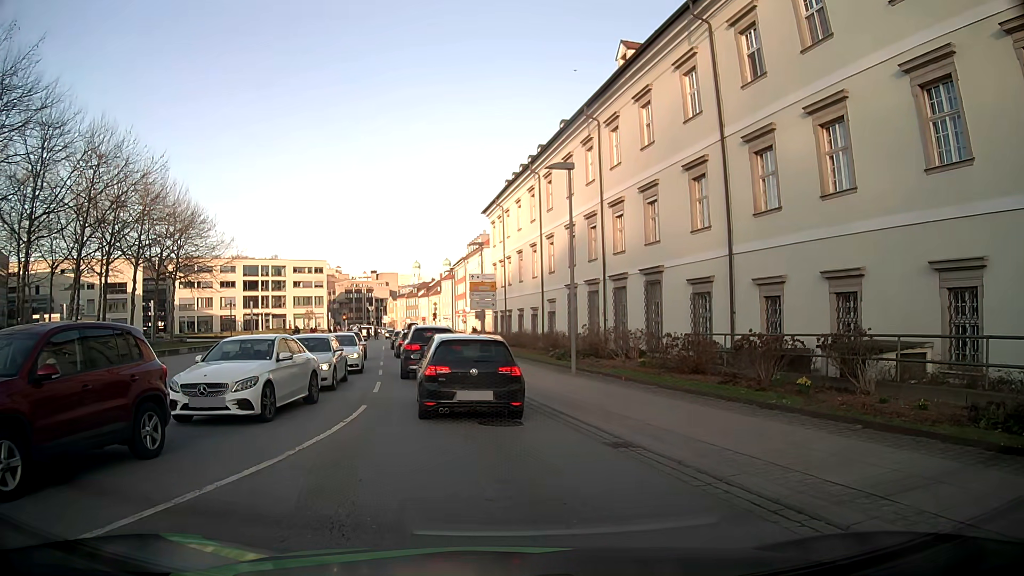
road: tertiary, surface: asphalt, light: Day
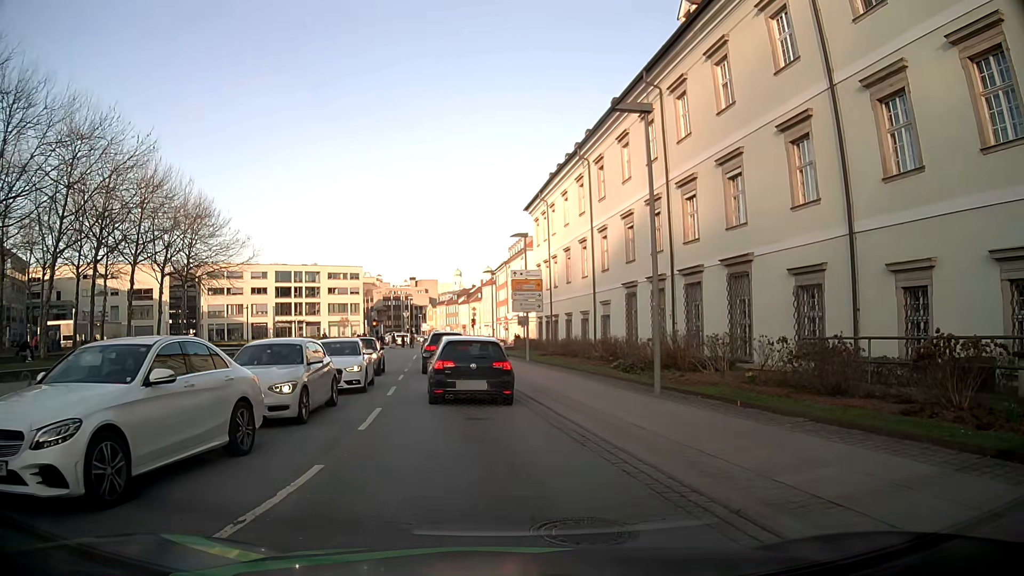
(-0.1, +6.3) m; -3°
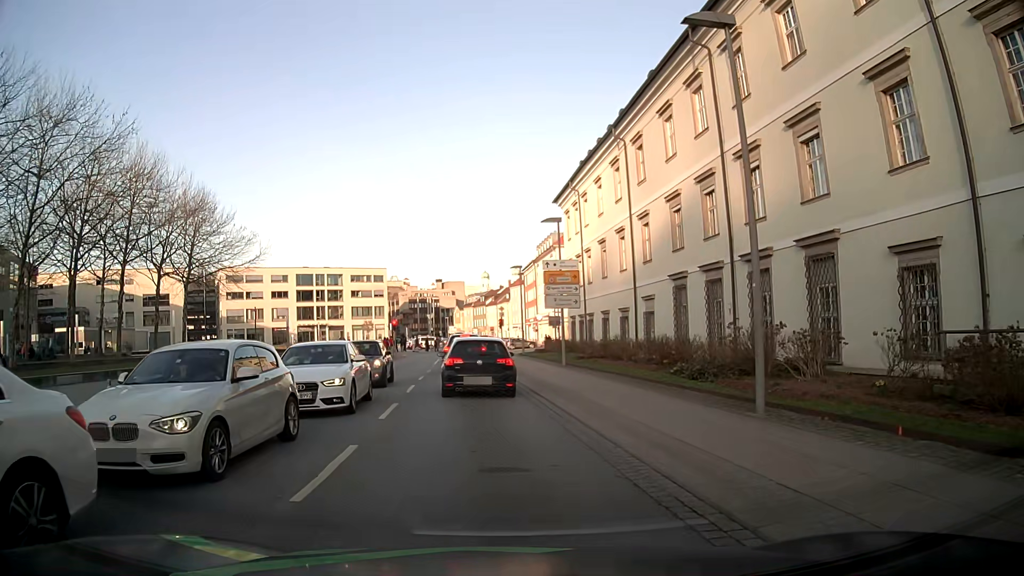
(0.0, +4.7) m; -1°
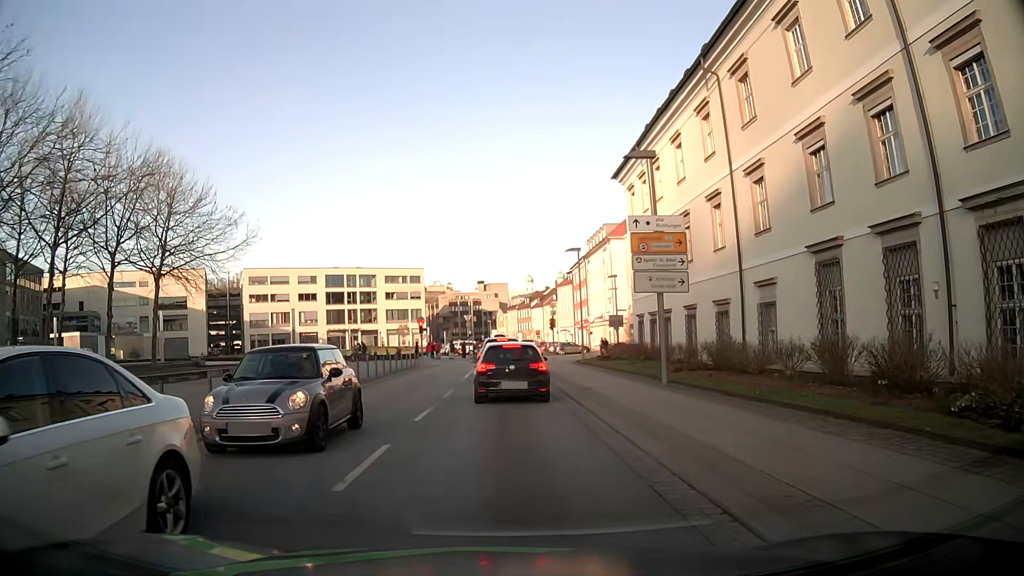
(-0.5, +11.4) m; -4°
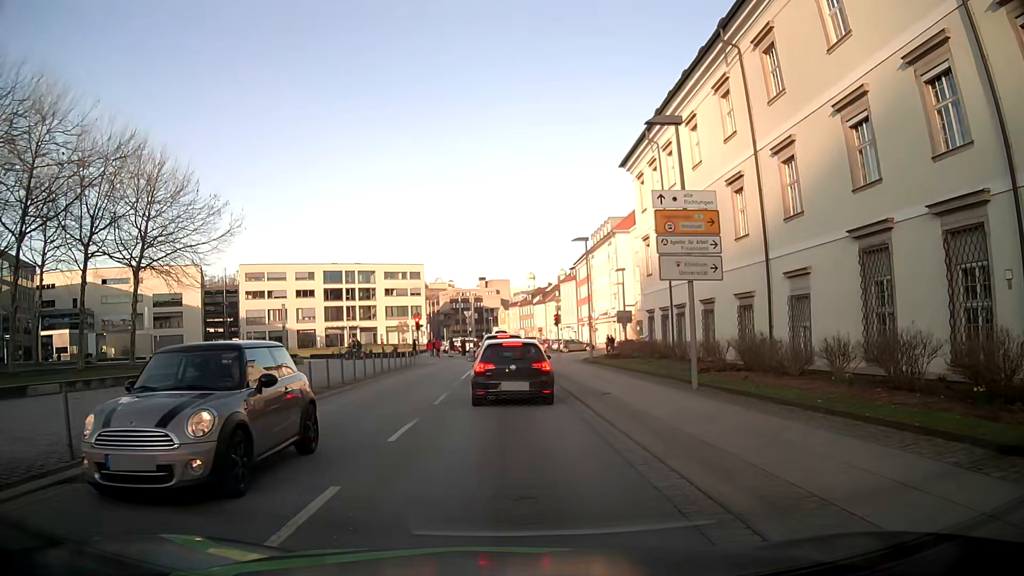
(0.0, +2.9) m; 0°
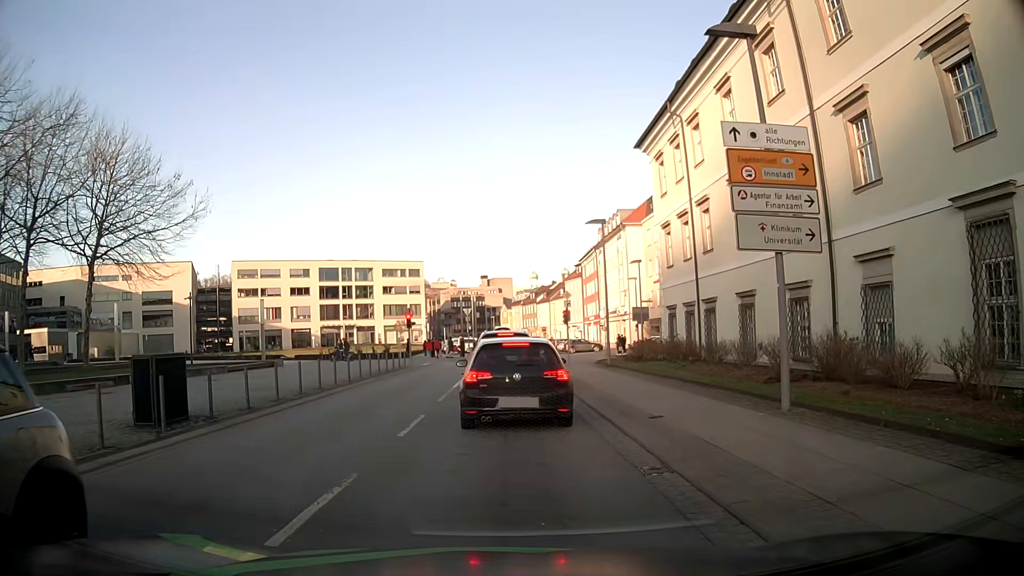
(-0.1, +5.2) m; 0°
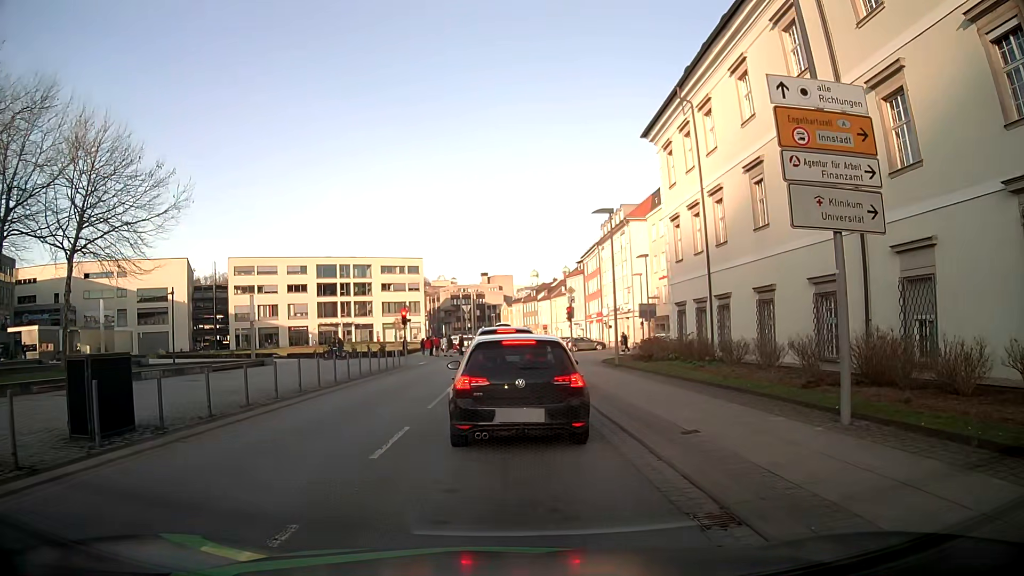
(0.0, +2.0) m; -2°
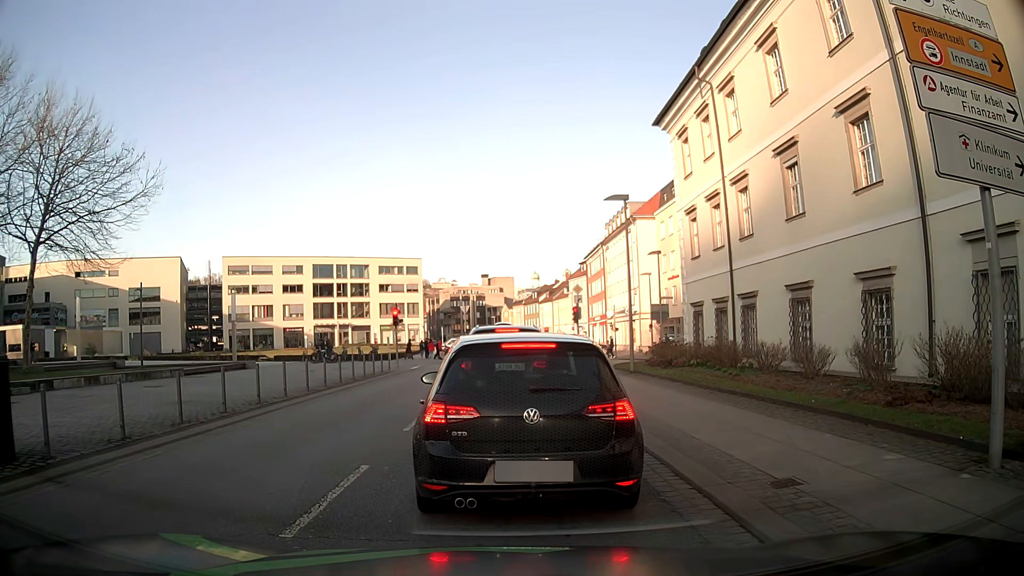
(0.0, +3.2) m; 0°
